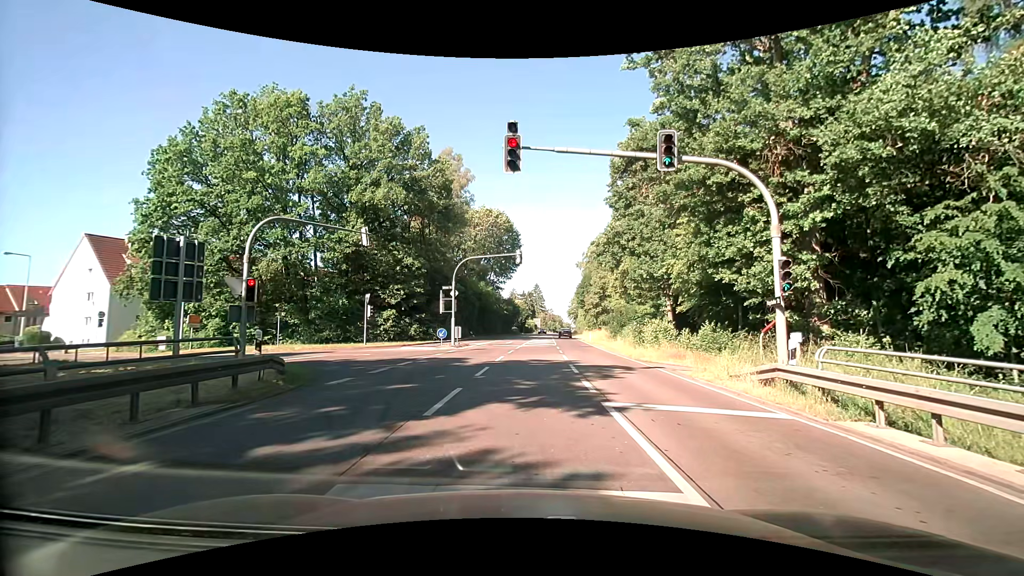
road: secondary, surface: asphalt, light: Day
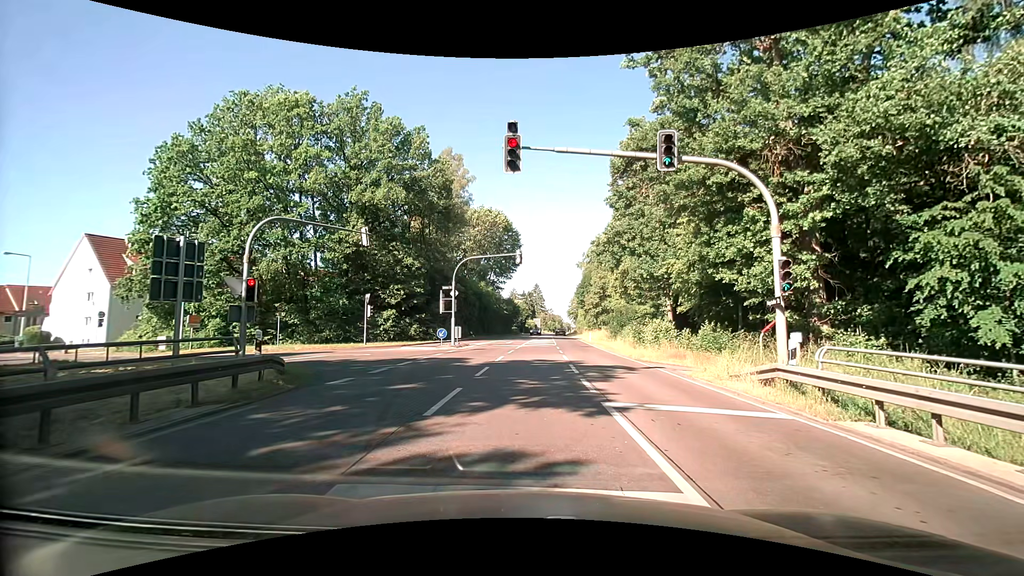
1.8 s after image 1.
(0.0, 0.0) m; 0°
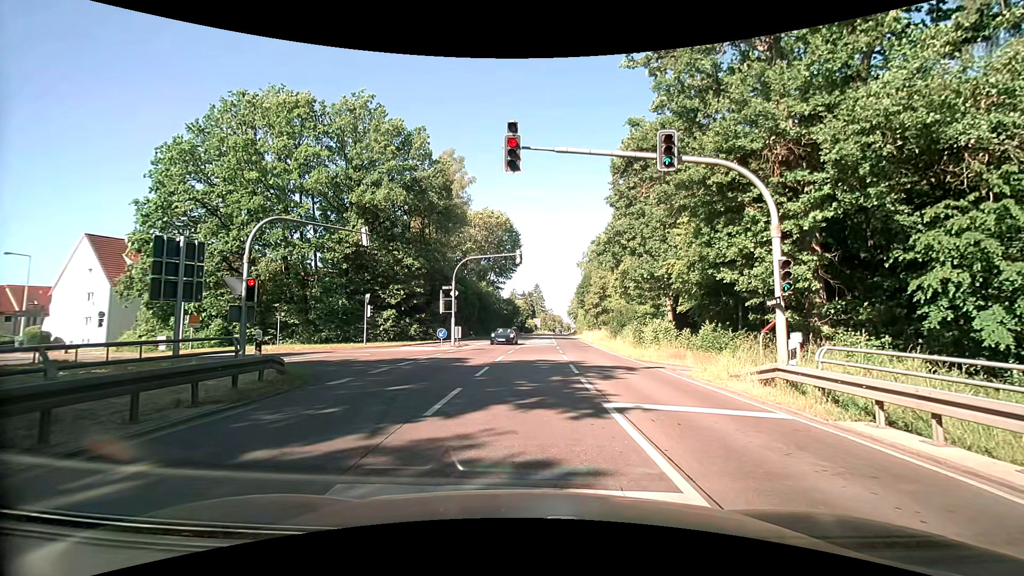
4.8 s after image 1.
(0.0, 0.0) m; 0°
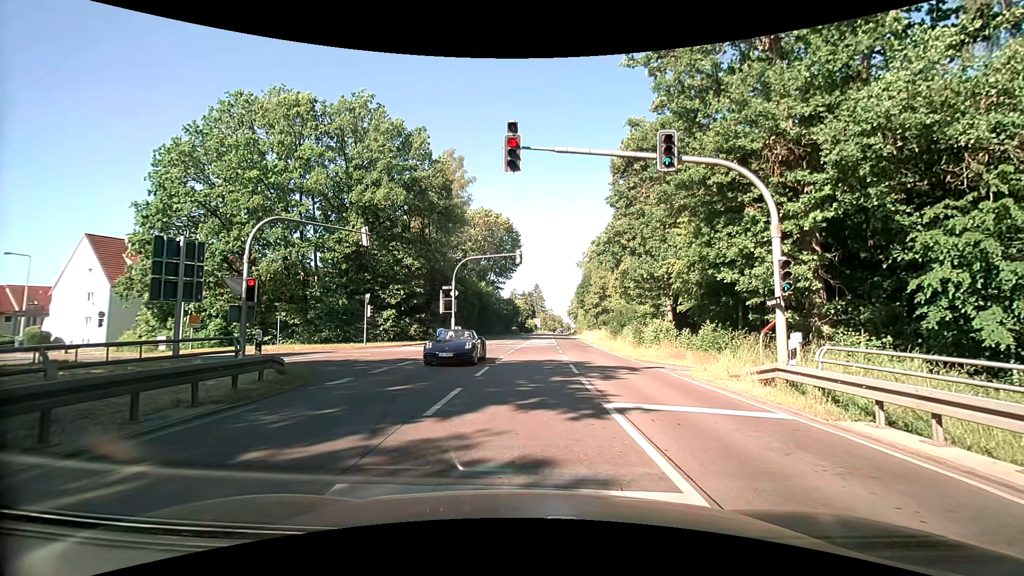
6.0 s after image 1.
(0.0, 0.0) m; 0°
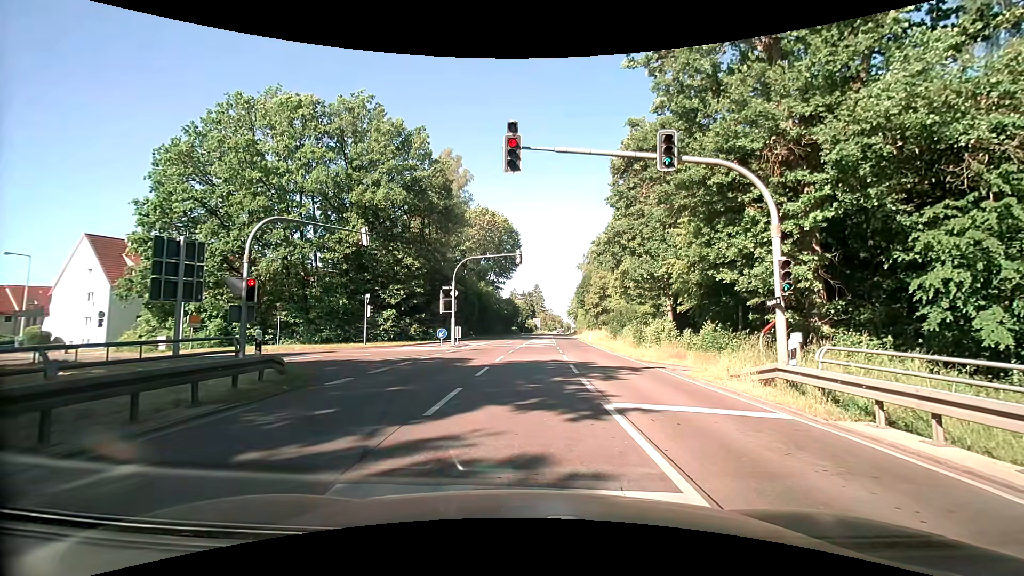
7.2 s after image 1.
(0.0, 0.0) m; 0°
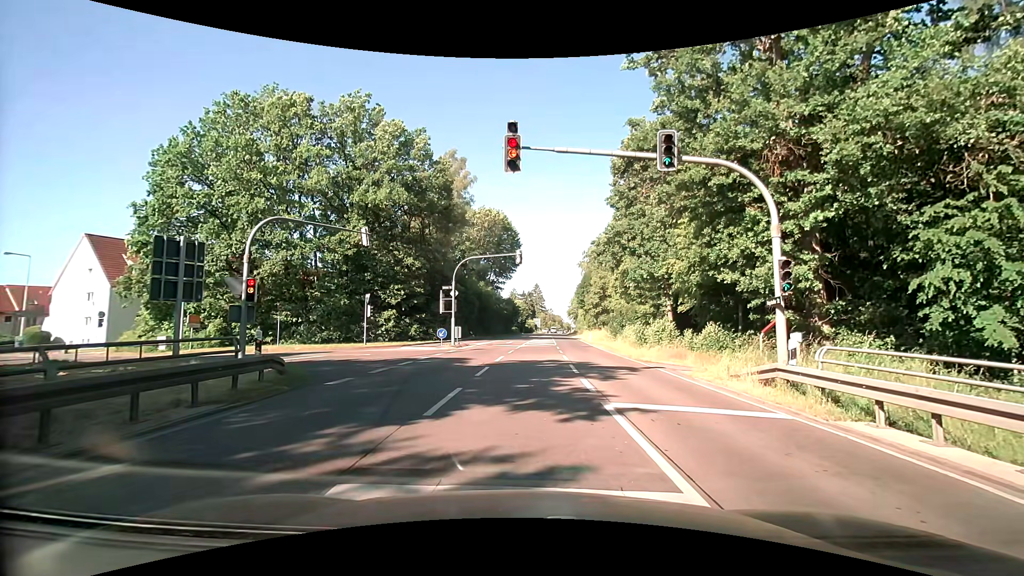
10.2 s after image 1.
(0.0, 0.0) m; 0°
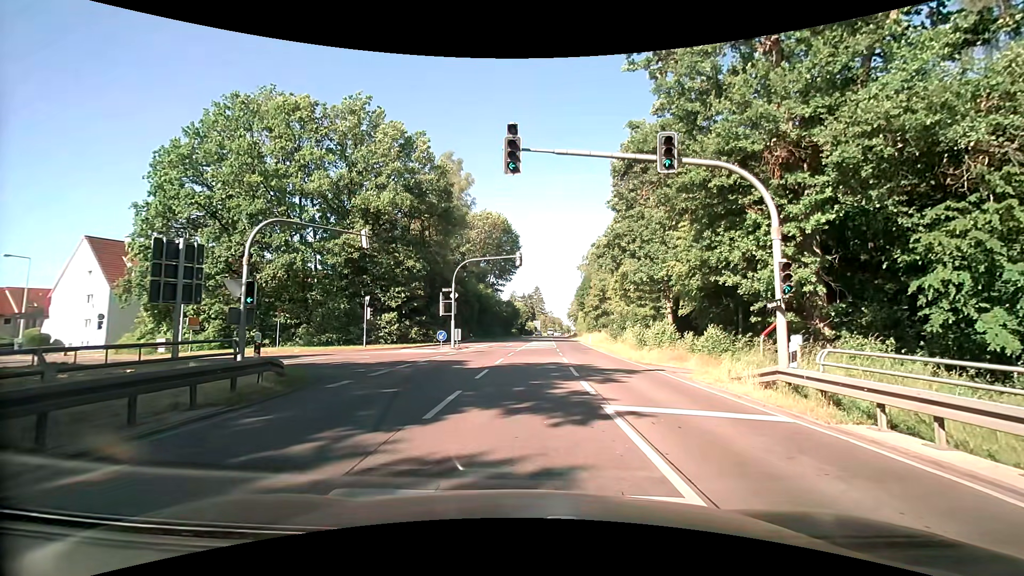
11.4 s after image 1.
(0.0, 0.0) m; 0°
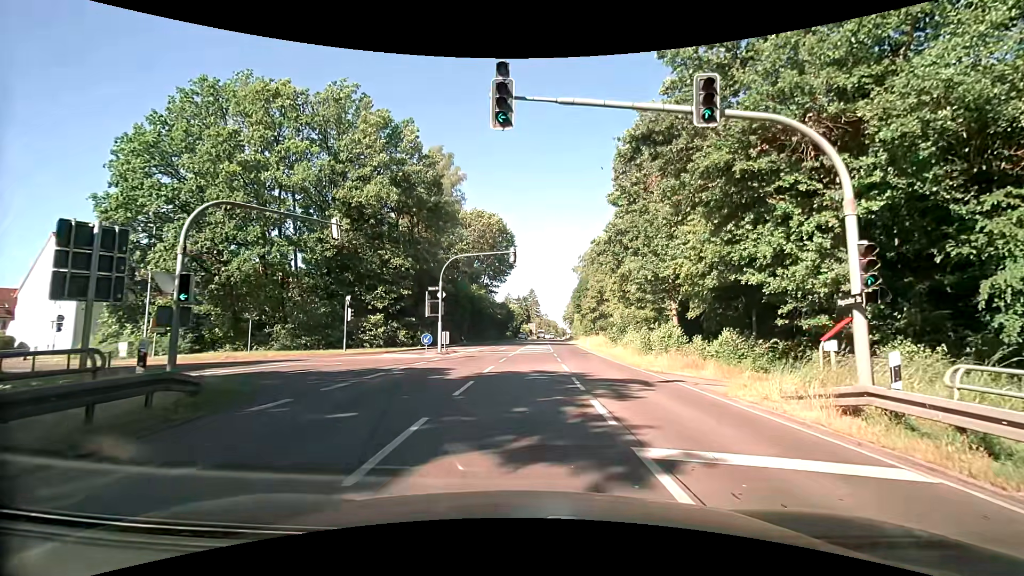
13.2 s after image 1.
(0.0, +3.3) m; 0°
